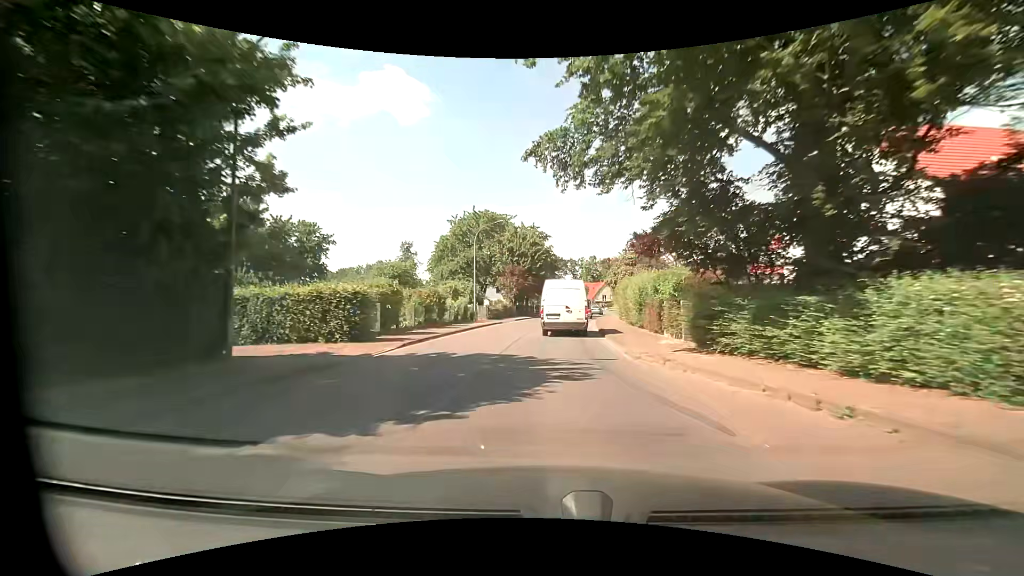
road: tertiary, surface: asphalt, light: Day
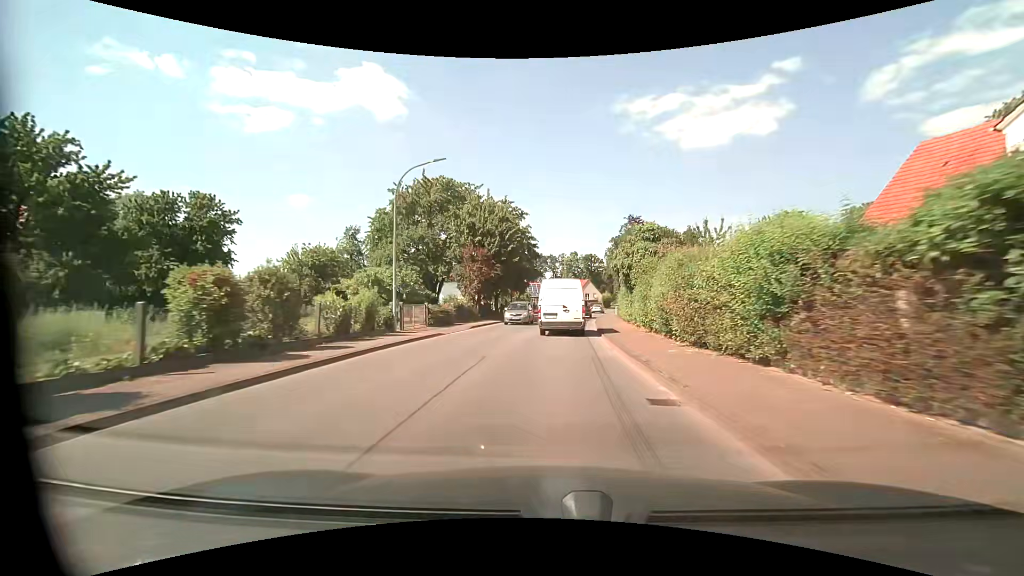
(+0.2, +15.9) m; +2°
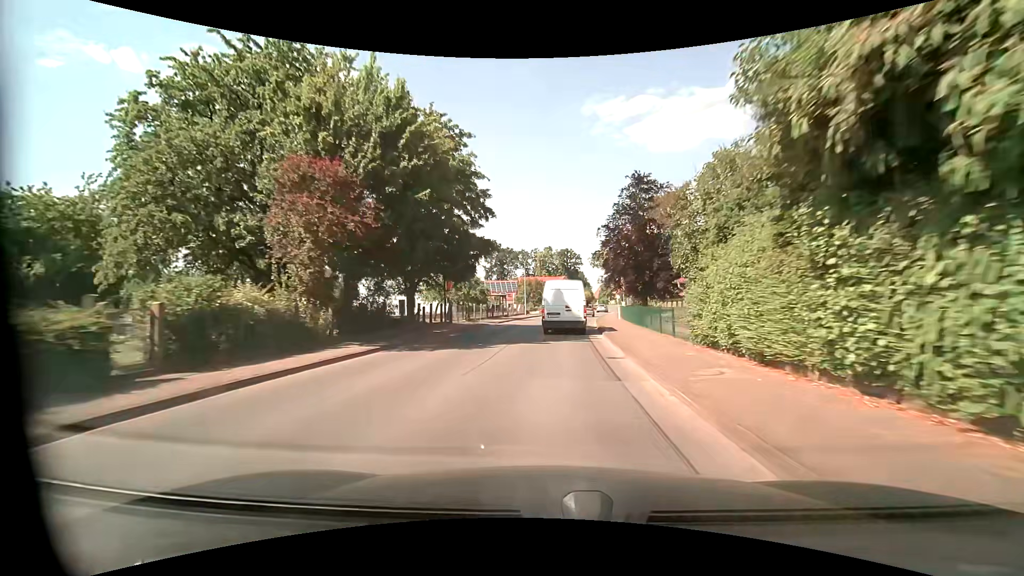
(+0.7, +23.5) m; +3°
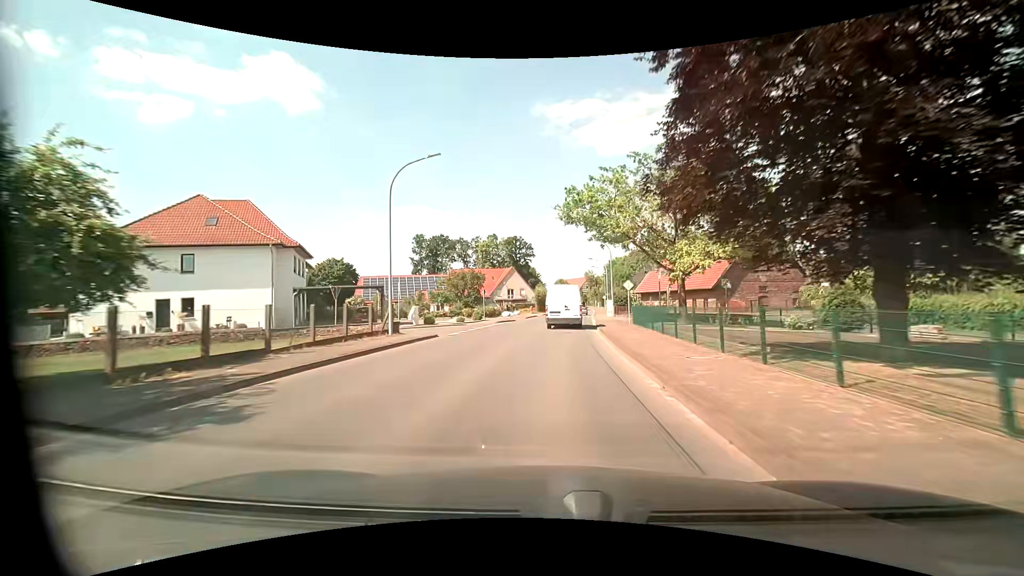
(+2.0, +39.0) m; +6°
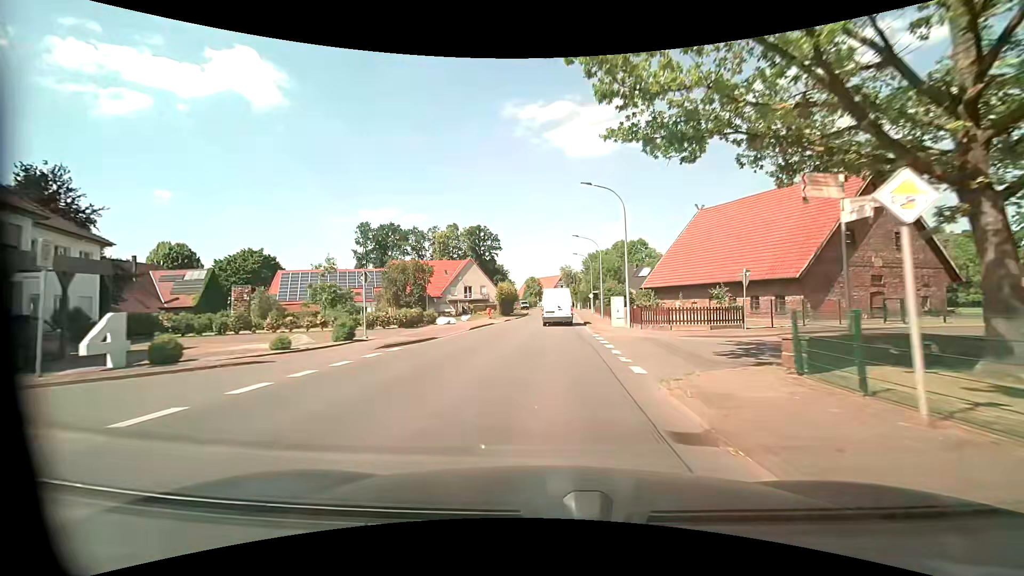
(+0.7, +23.4) m; +3°
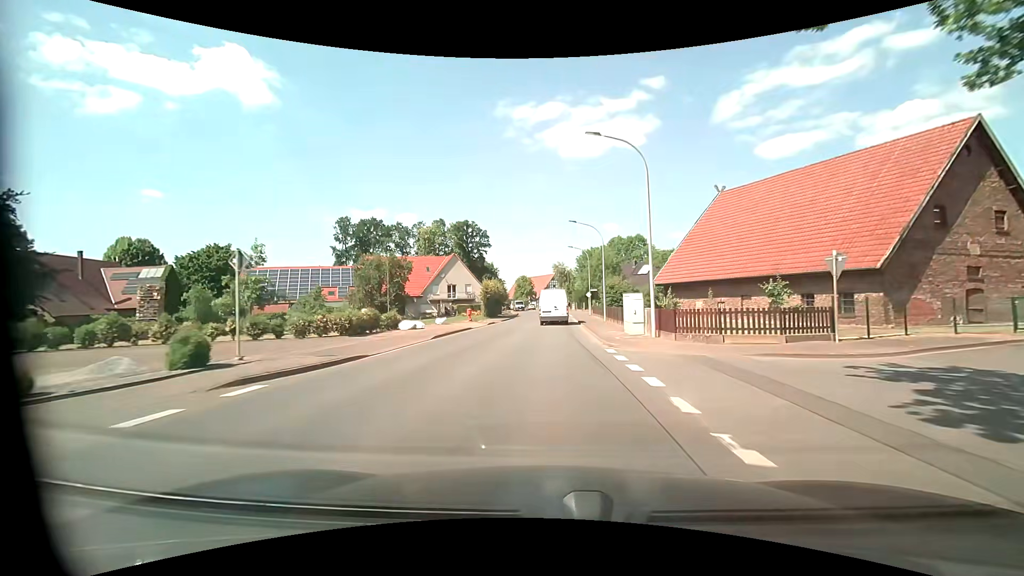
(+0.1, +7.8) m; +1°
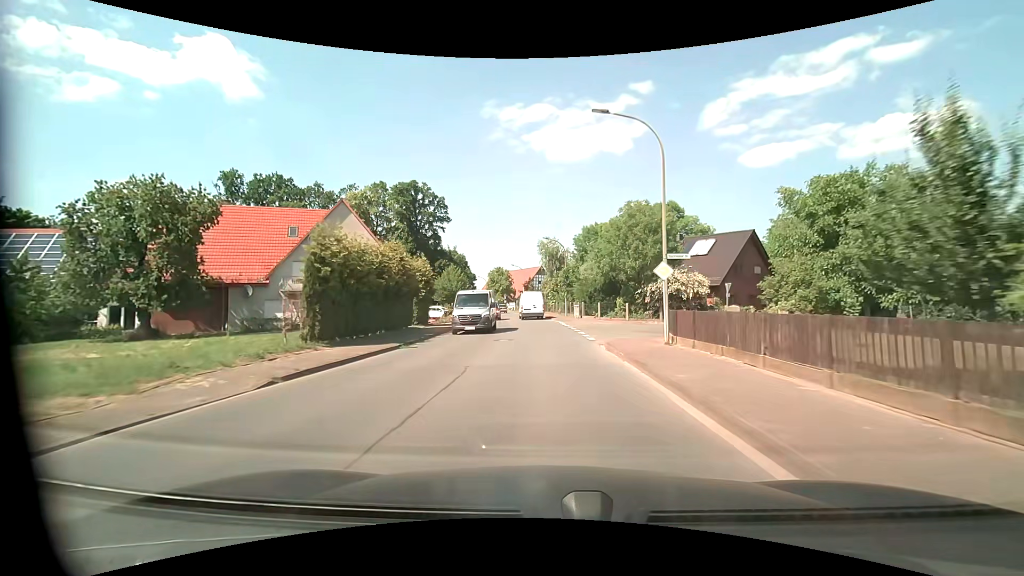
(+0.7, +39.0) m; +2°
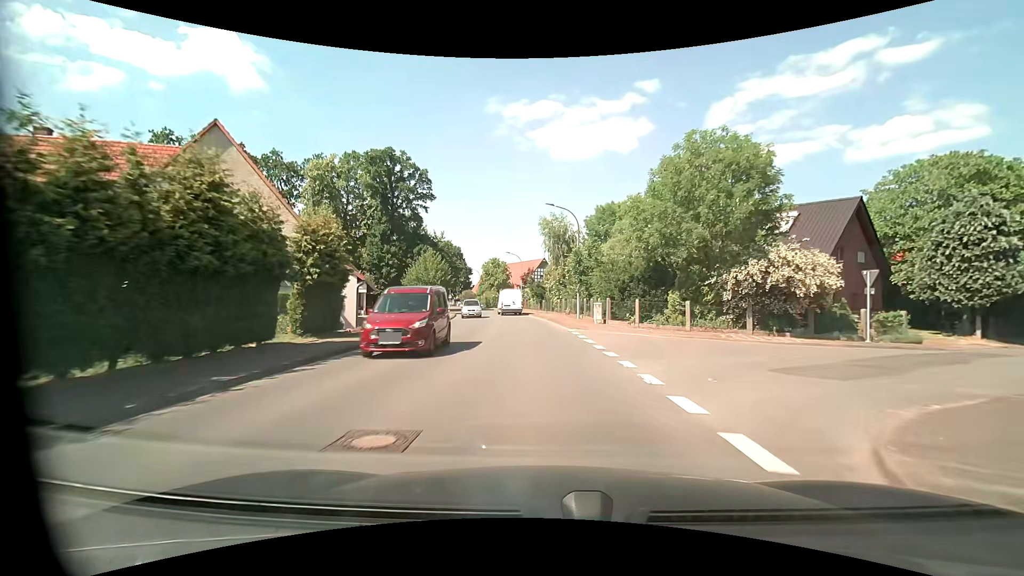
(0.0, +15.5) m; 0°
(0, +10) (0, +20) (-1, +30) (-2, +40) (-3, +50) (-5, +60) (-7, +69) (-10, +79) (-13, +89) (-16, +98) m
